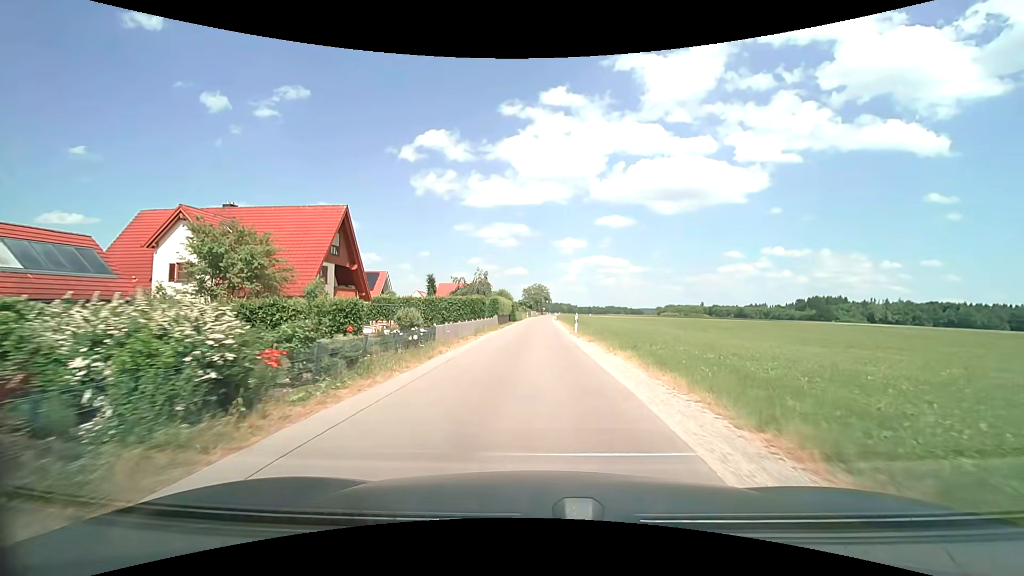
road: unclassified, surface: asphalt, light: Day
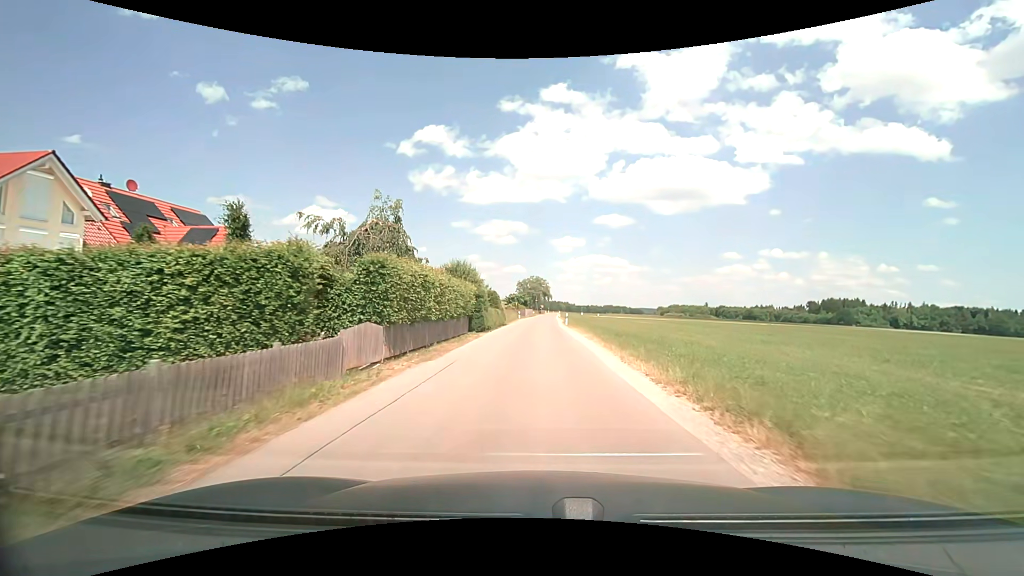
(+0.1, +35.2) m; +1°
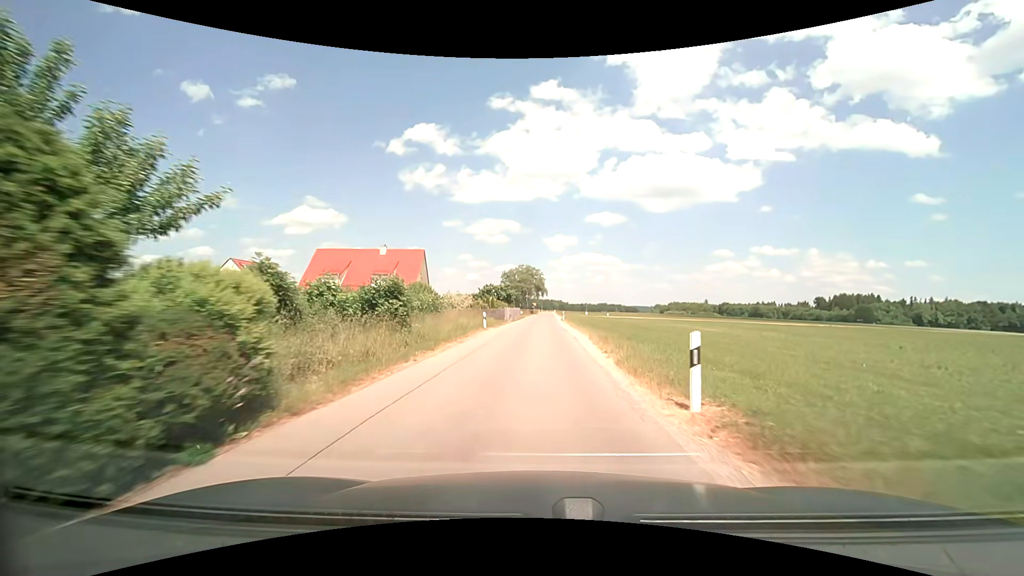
(+0.3, +38.2) m; +1°
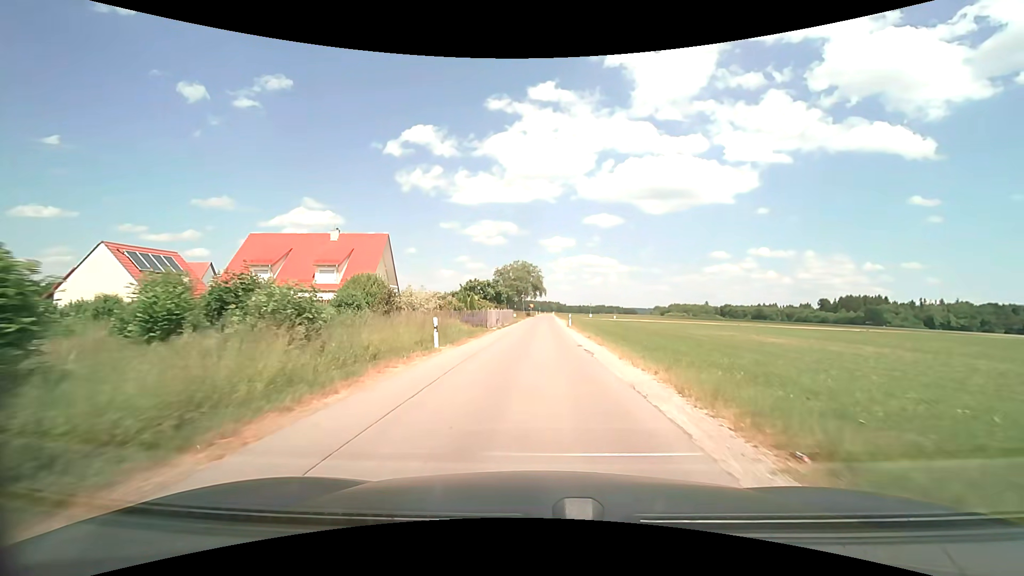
(0.0, +15.1) m; 0°
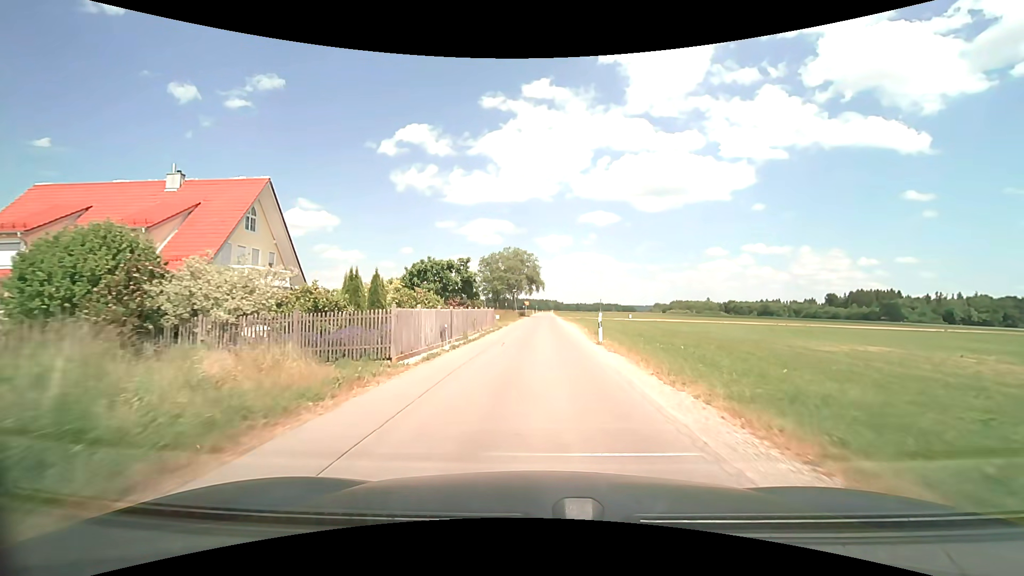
(+0.1, +22.1) m; 0°
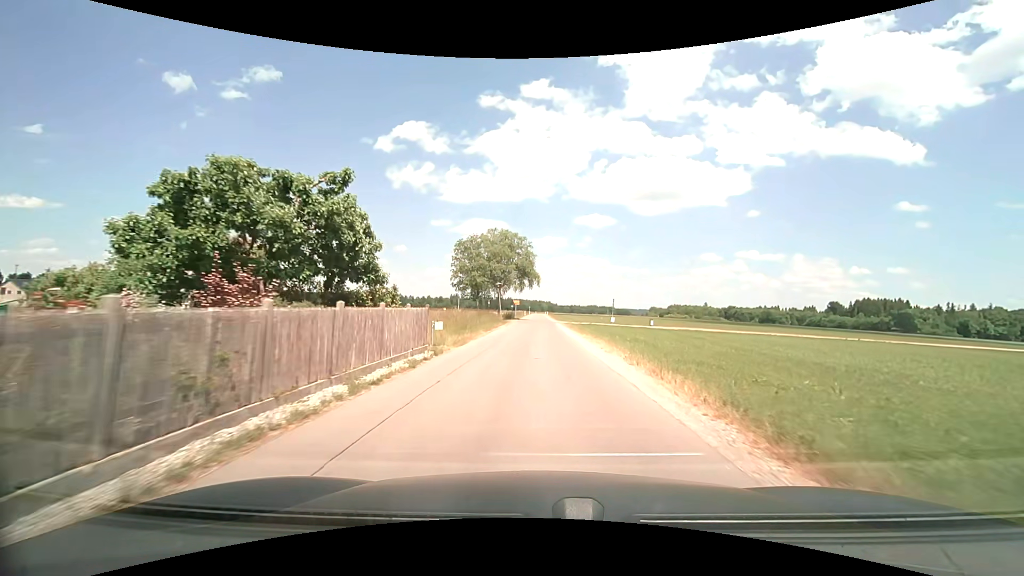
(+0.1, +21.3) m; +1°
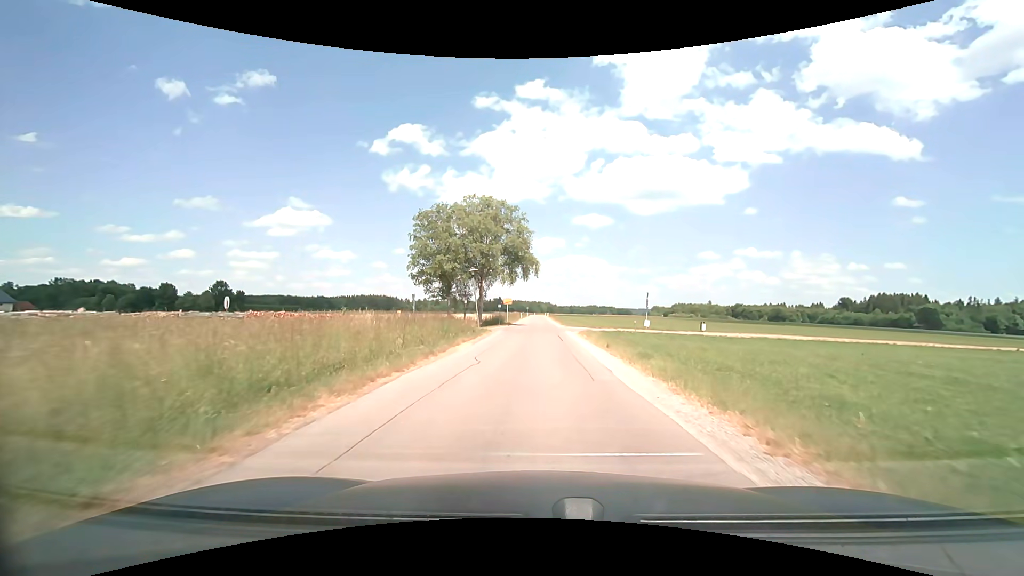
(+0.1, +21.2) m; 0°
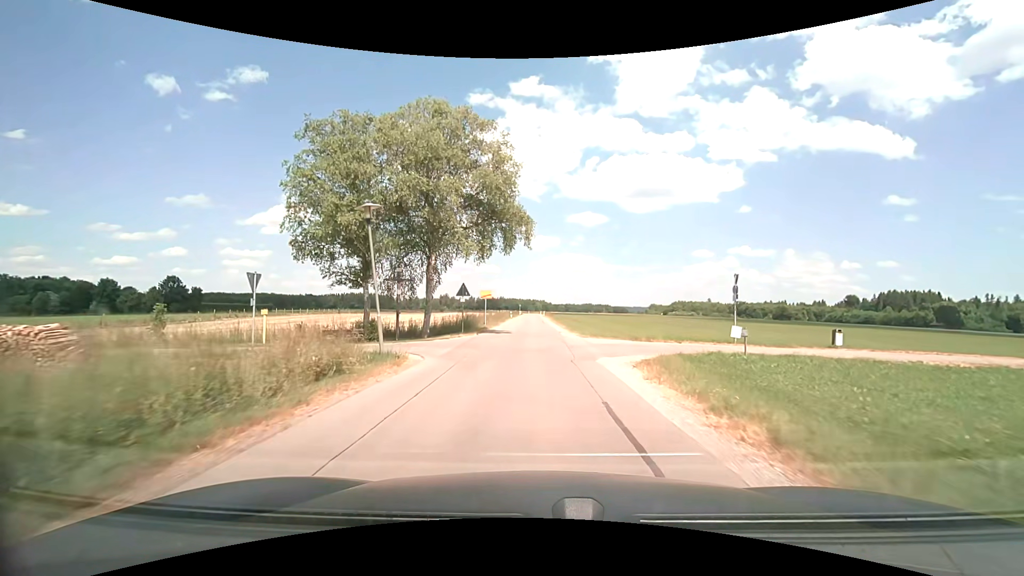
(+0.1, +21.3) m; +1°
(0, +10) (0, +20) (0, +30) (0, +40) (0, +50) (0, +60) (-1, +70) (-1, +80) (-1, +90) (-1, +100) m
